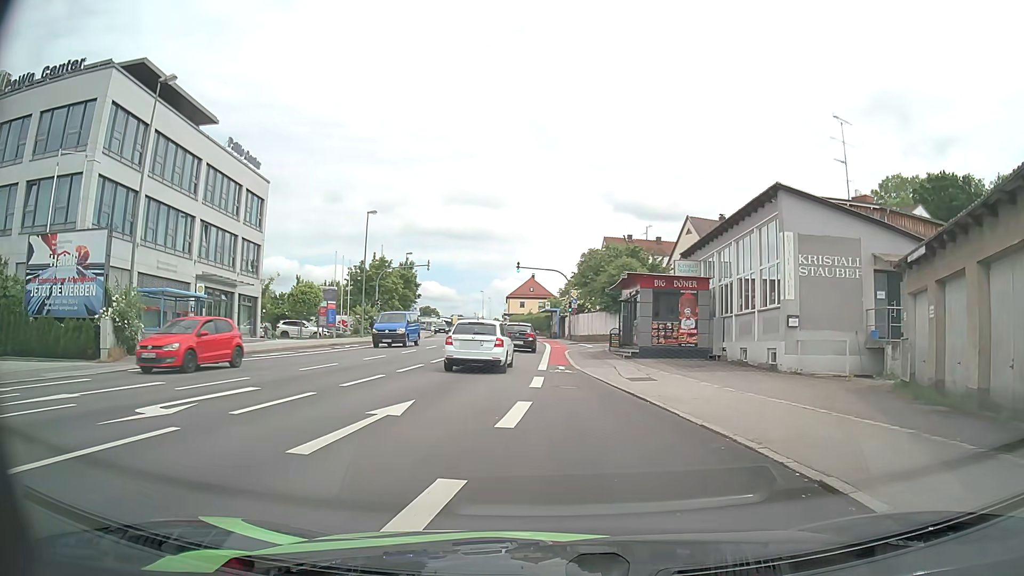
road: tertiary_link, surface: asphalt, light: Day
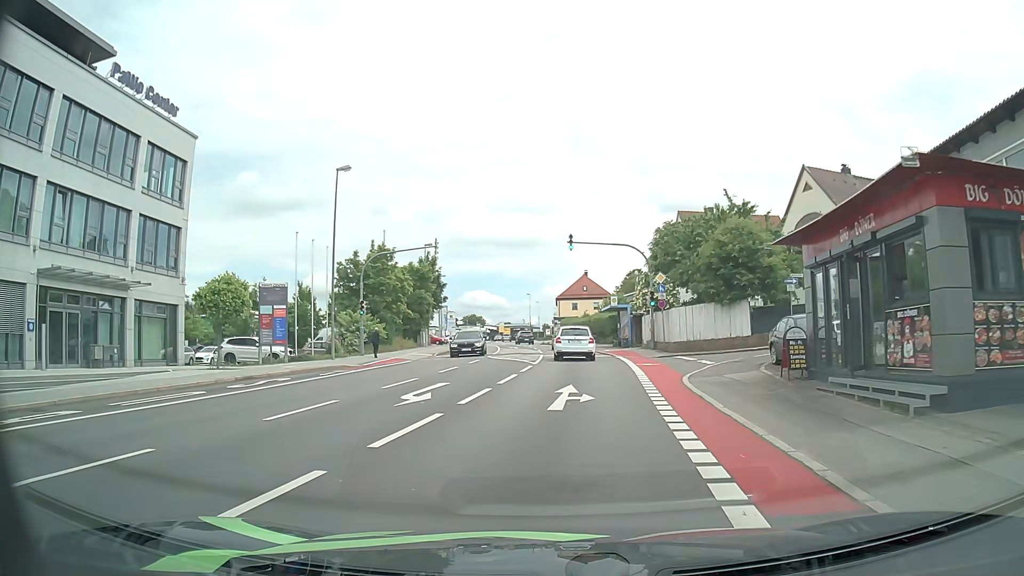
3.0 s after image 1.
(-1.2, +19.7) m; -5°
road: tertiary
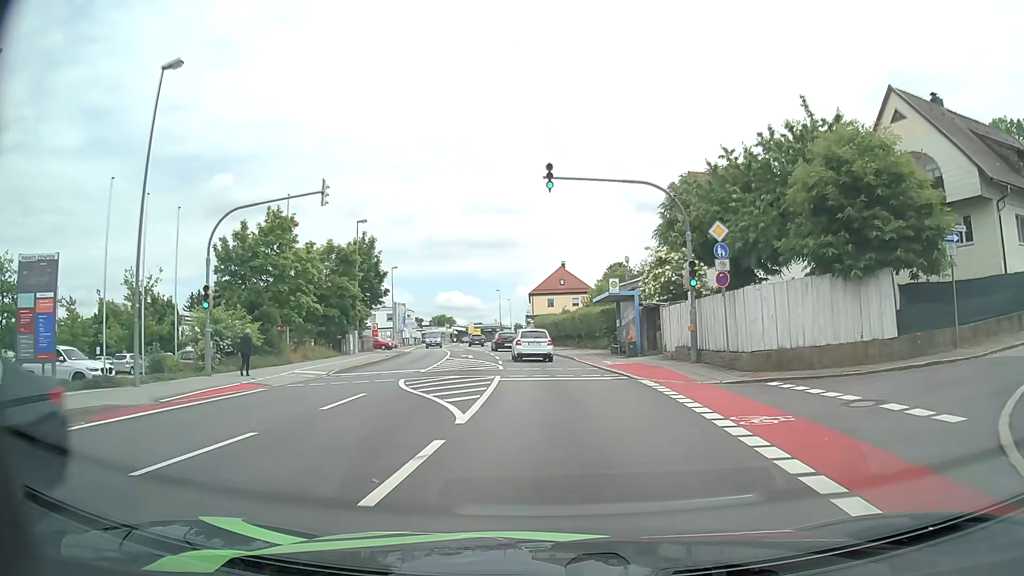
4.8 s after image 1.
(+0.3, +16.2) m; +2°
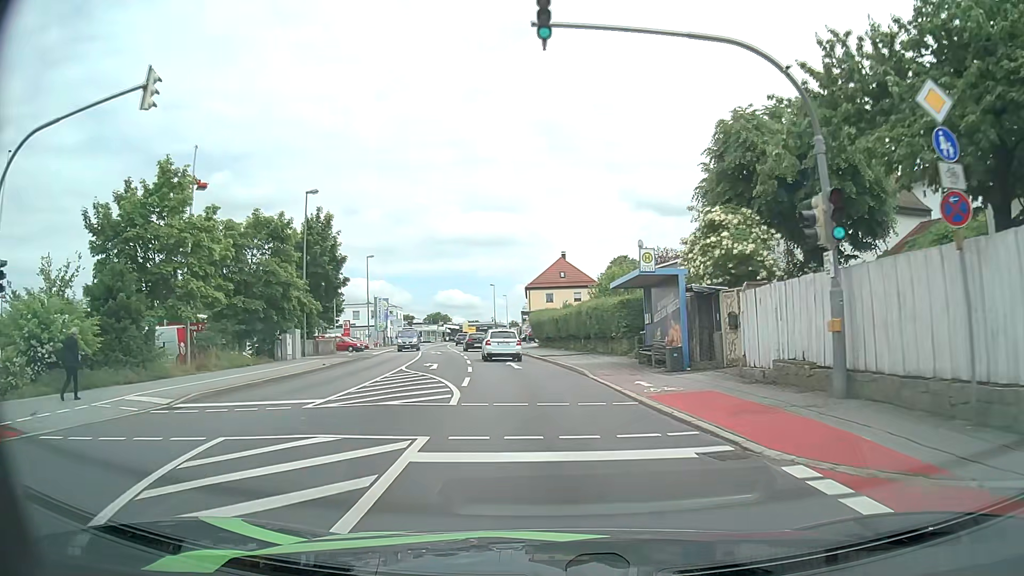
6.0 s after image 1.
(+0.1, +11.3) m; 0°
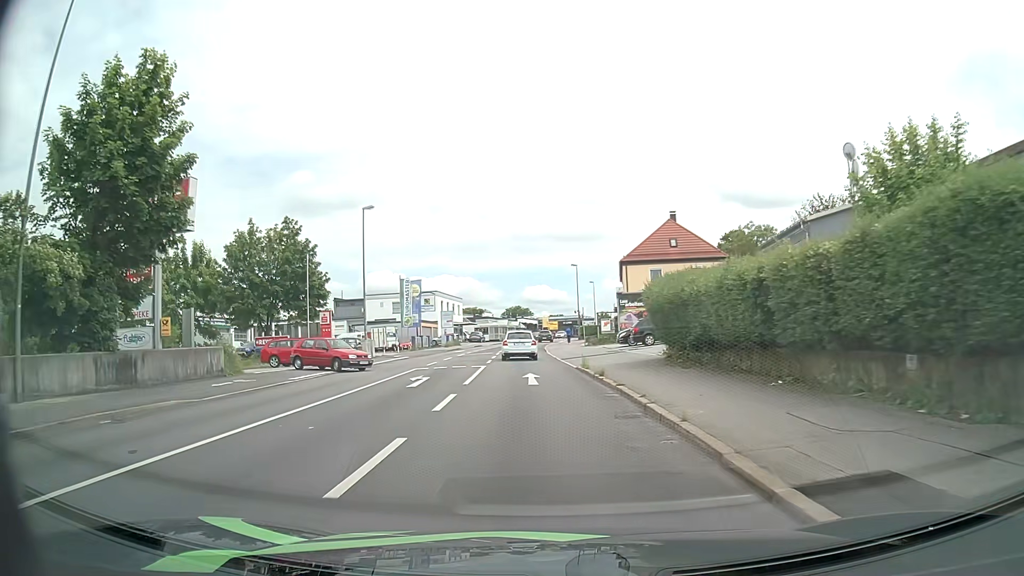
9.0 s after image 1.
(-1.6, +29.5) m; -7°
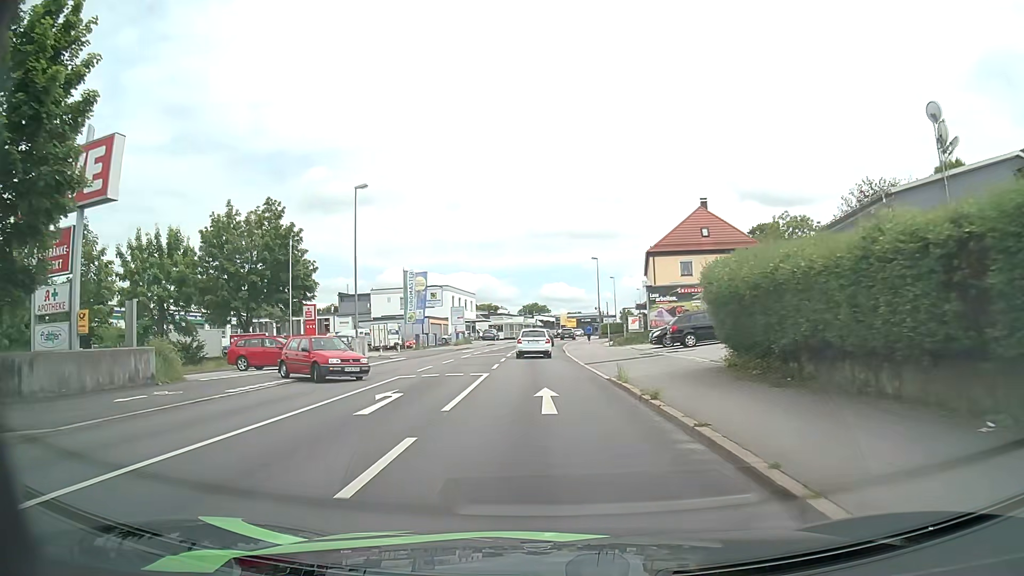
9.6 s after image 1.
(-0.1, +6.1) m; -2°
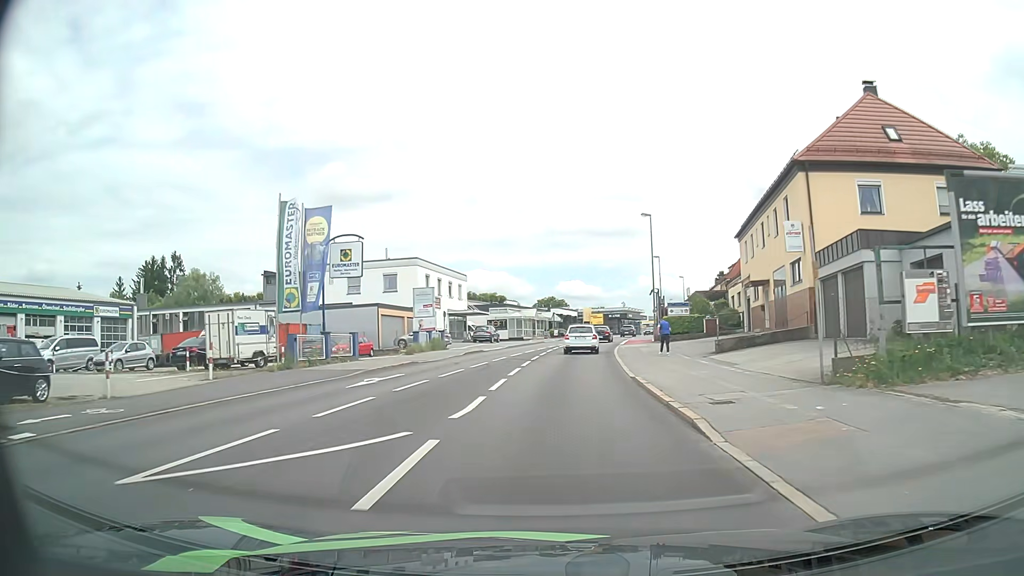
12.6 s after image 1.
(-0.4, +31.7) m; -1°
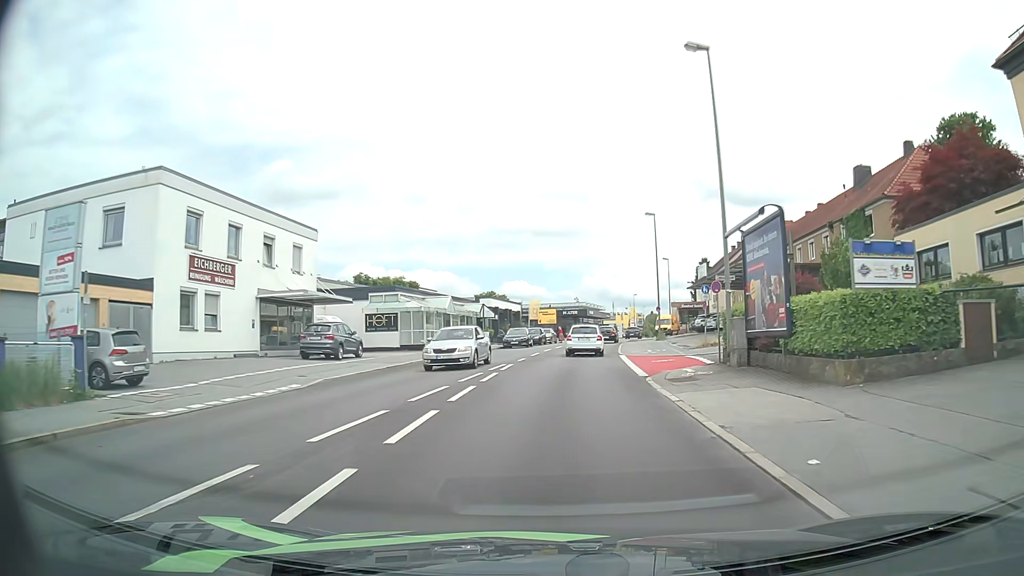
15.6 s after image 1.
(+1.3, +34.2) m; +5°
(0, +10) (+1, +20) (+1, +30) (+2, +40) (+3, +50) (+5, +60) (+7, +70) (+9, +79) (+11, +89) (+14, +99) m
